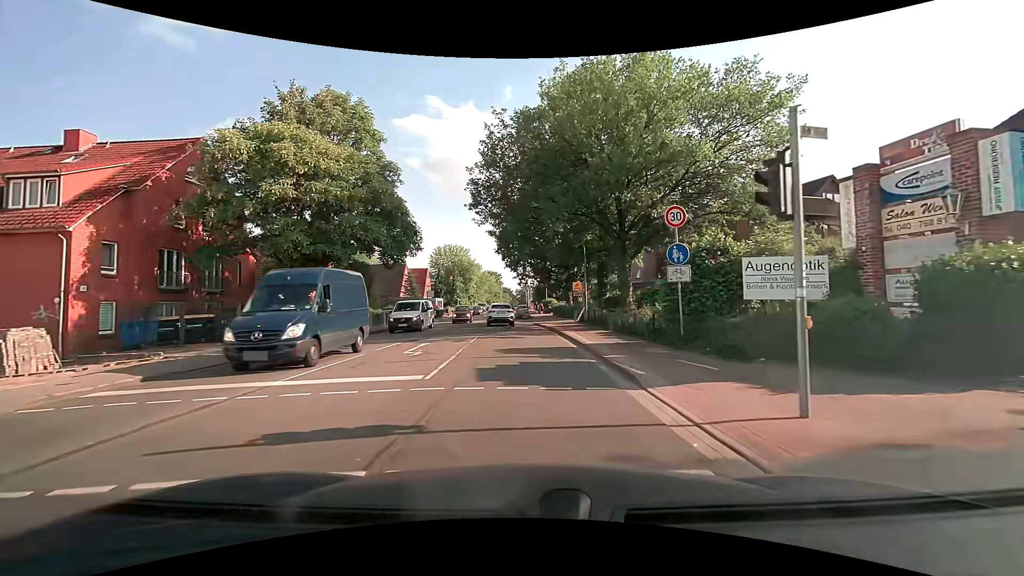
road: secondary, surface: asphalt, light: Day
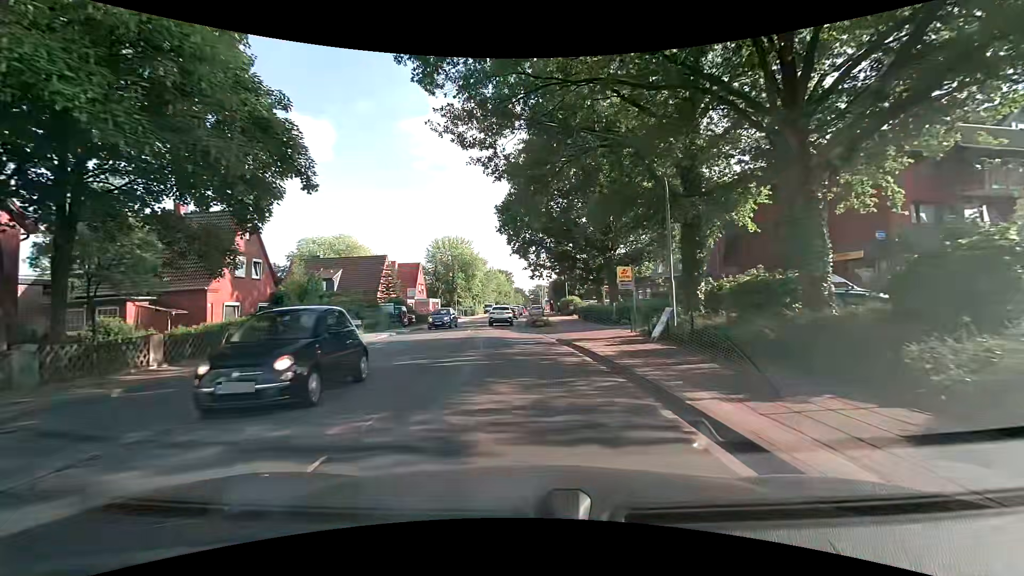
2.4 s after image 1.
(-0.1, +17.8) m; -1°
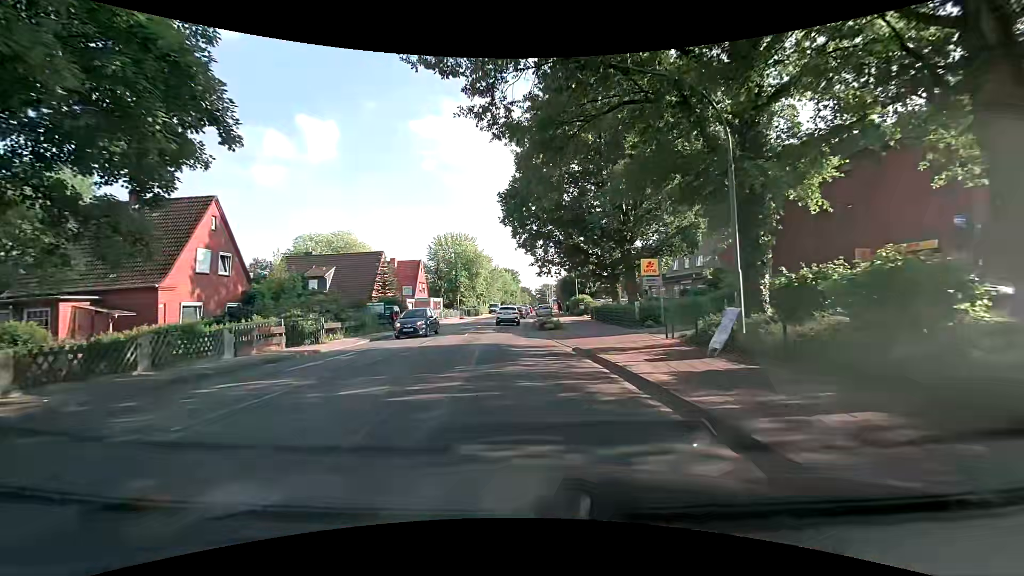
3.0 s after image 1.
(-0.1, +4.4) m; -1°
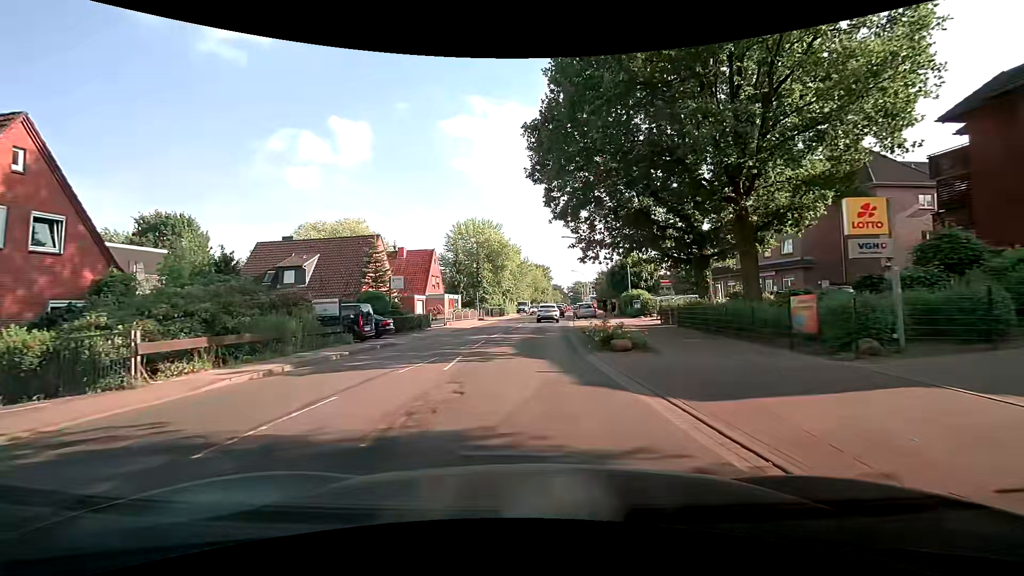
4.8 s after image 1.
(-0.5, +13.4) m; -5°
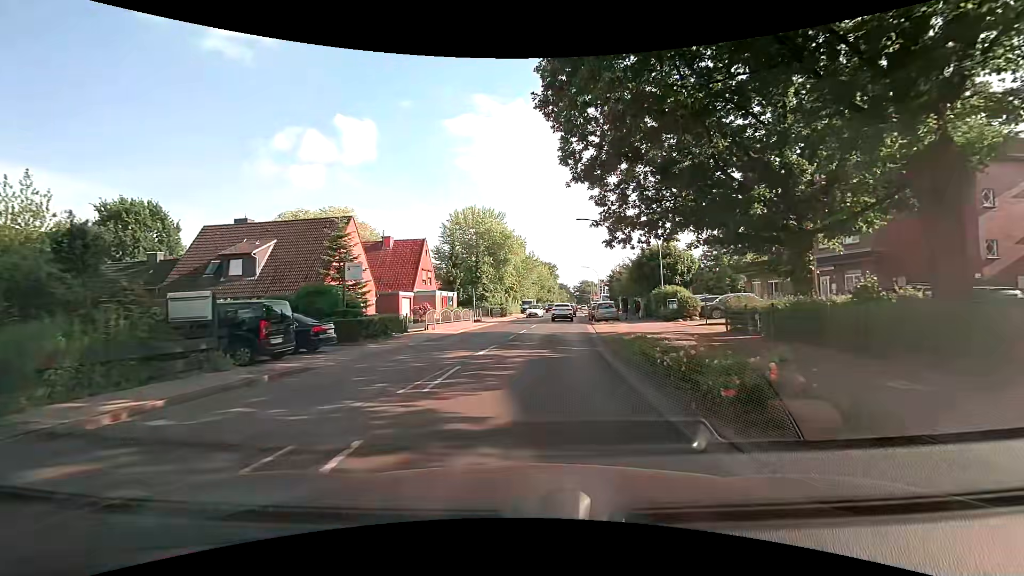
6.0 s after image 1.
(0.0, +8.9) m; 0°
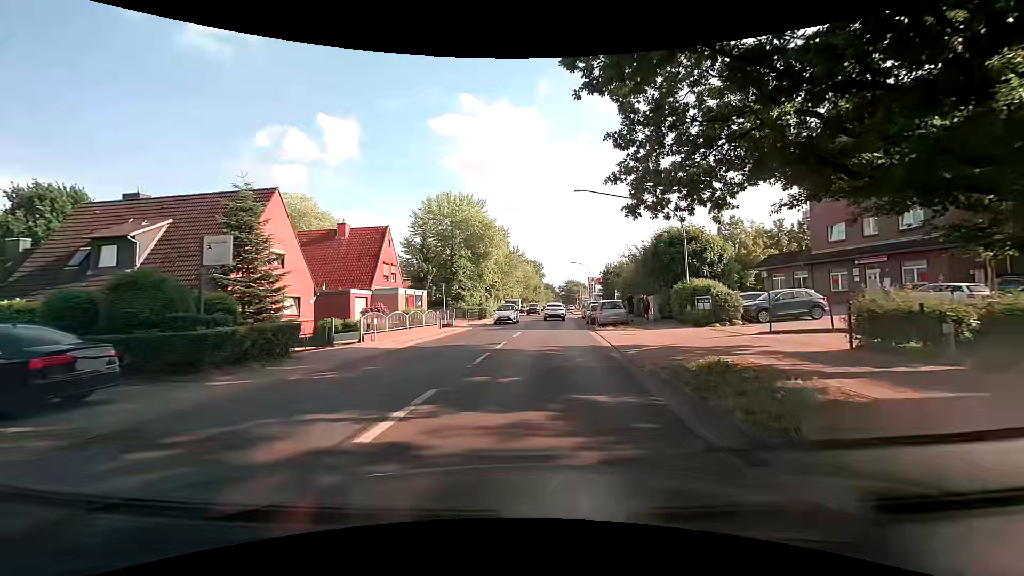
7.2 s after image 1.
(+0.1, +9.0) m; +2°
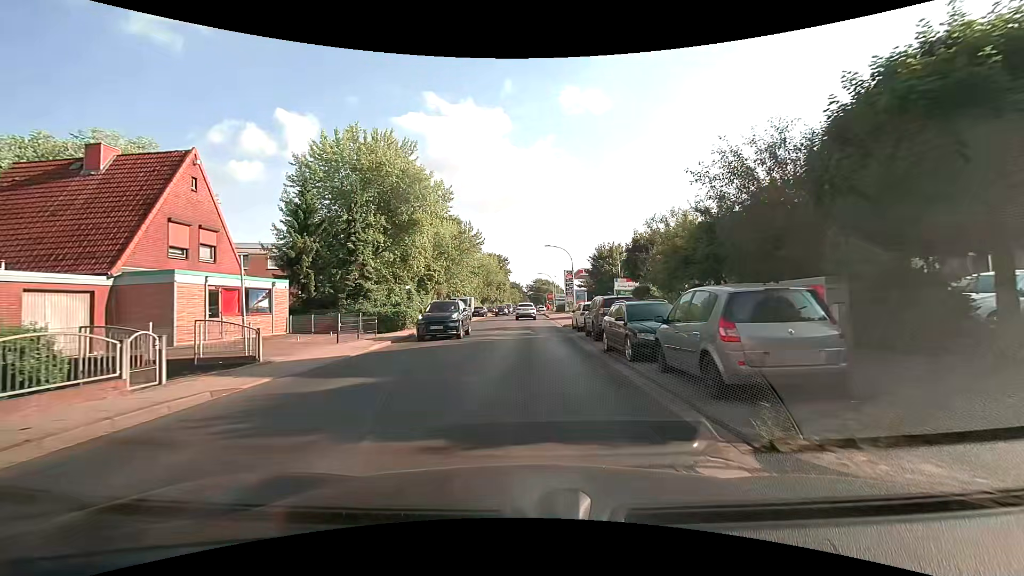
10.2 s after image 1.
(+1.2, +22.5) m; +4°
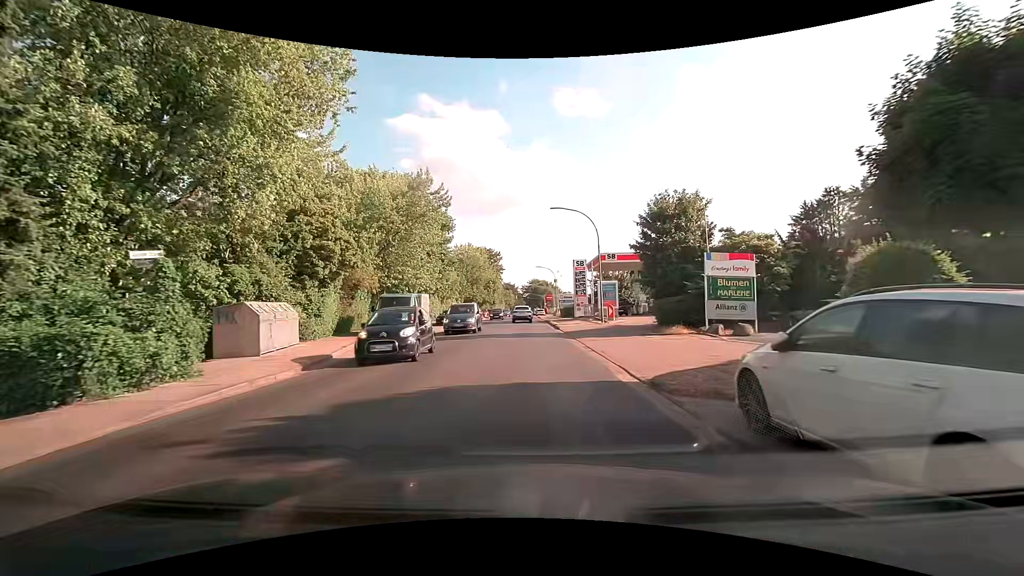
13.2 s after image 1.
(+0.1, +22.4) m; 0°
(0, +10) (0, +20) (0, +30) (+1, +40) (+1, +50) (+1, +60) (+1, +70) (+1, +80) (+1, +90) (+1, +100) m
